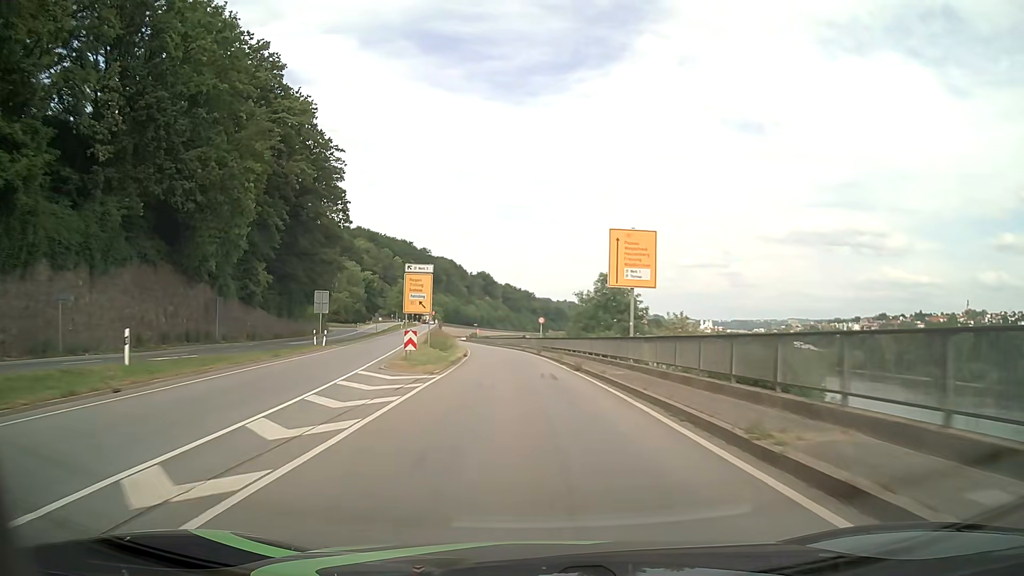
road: primary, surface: asphalt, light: Day
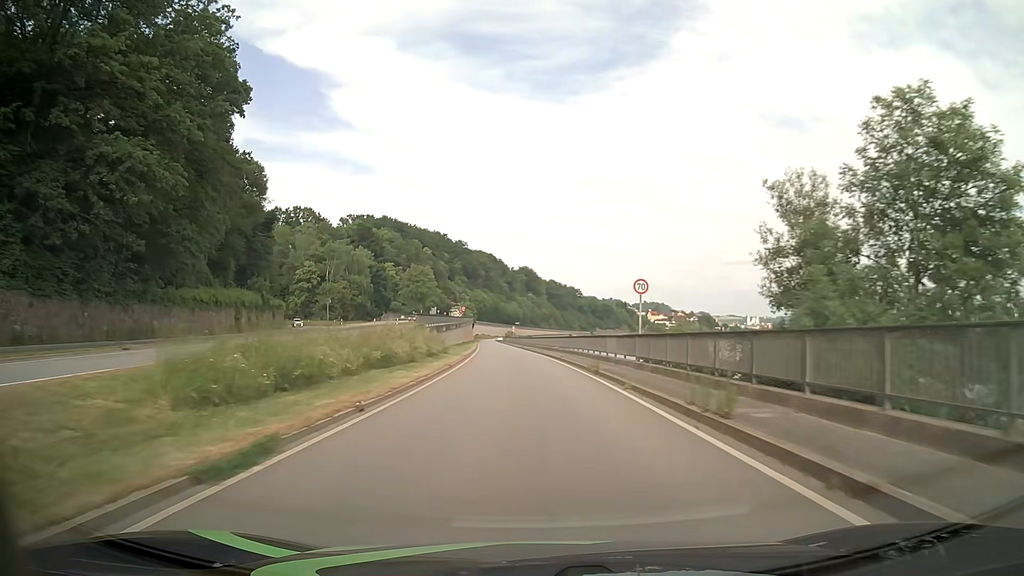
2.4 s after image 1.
(-1.4, +43.1) m; -4°
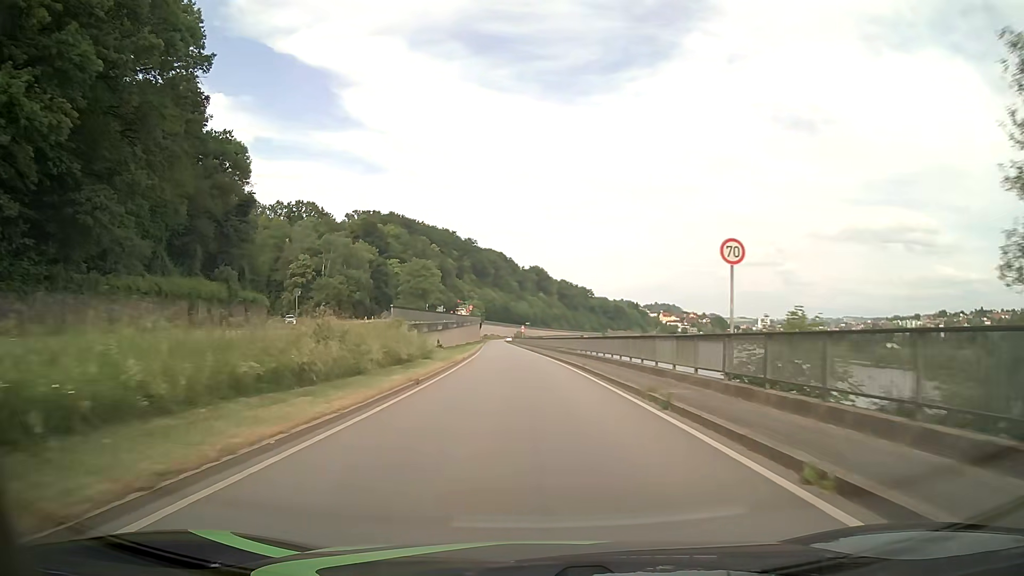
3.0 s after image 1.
(-0.1, +10.8) m; -1°
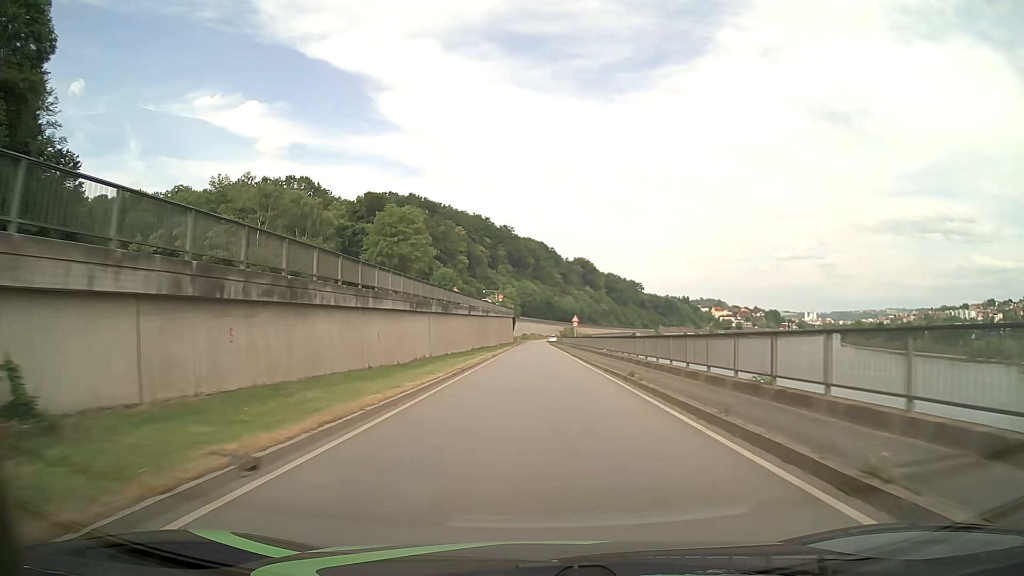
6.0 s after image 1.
(-1.8, +53.9) m; -4°
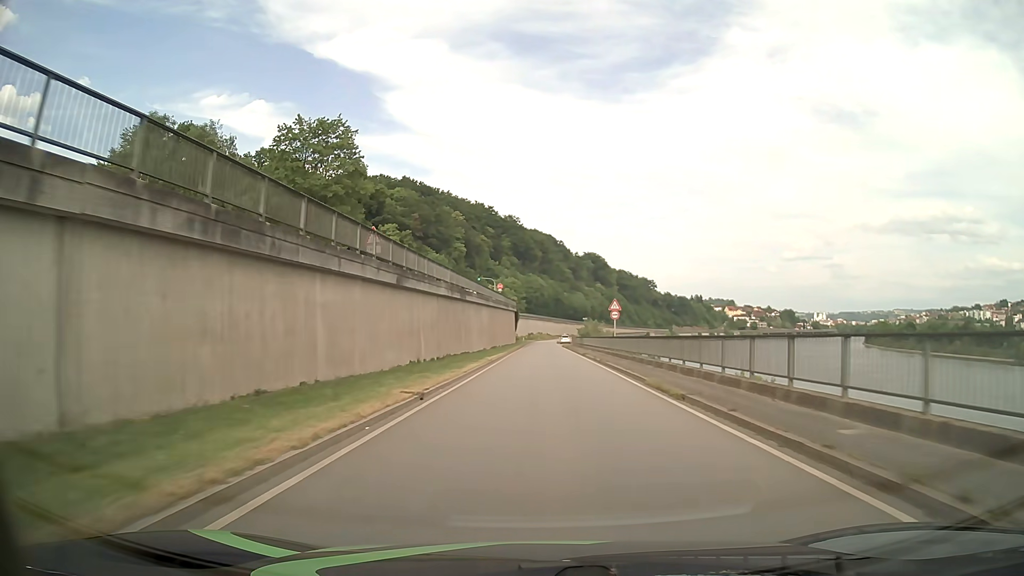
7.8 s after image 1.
(-0.2, +32.4) m; -1°
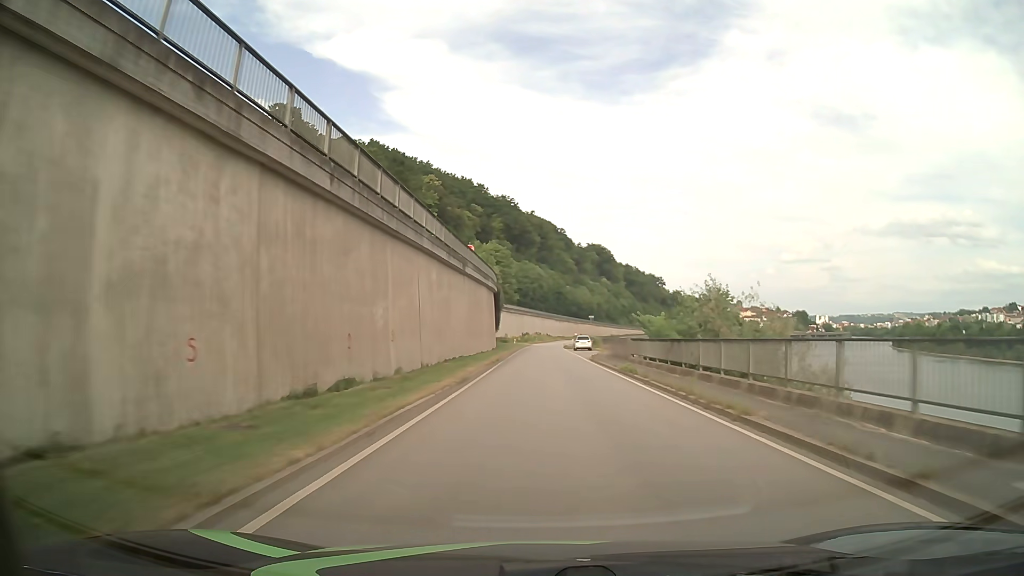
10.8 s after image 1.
(+0.2, +54.0) m; 0°
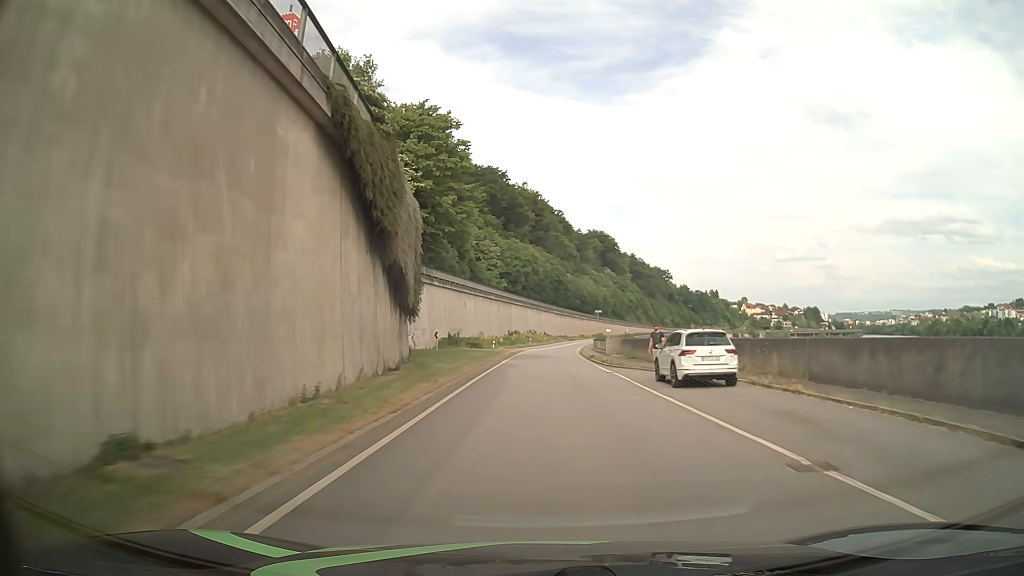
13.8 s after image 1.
(+0.3, +53.9) m; +1°
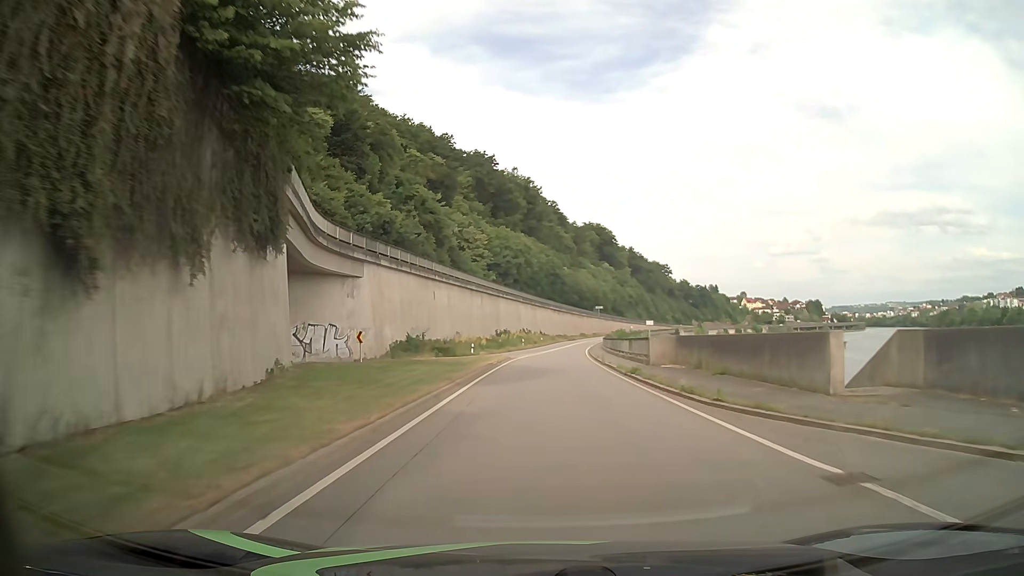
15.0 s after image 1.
(+0.1, +21.5) m; +1°
(0, +10) (0, +20) (0, +30) (+1, +40) (+1, +50) (+2, +60) (+2, +70) (+3, +80) (+5, +90) (+6, +100) m
